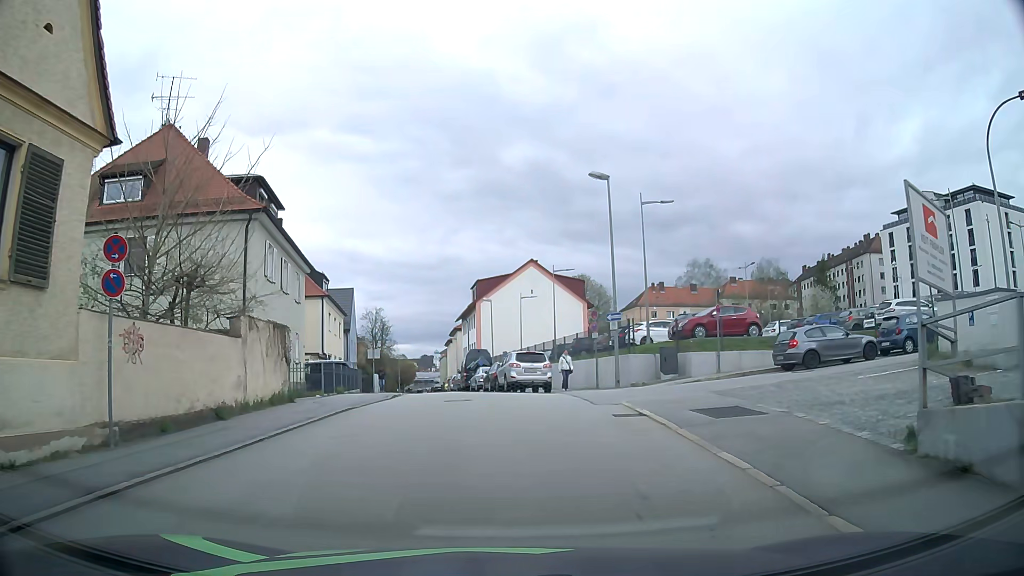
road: residential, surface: asphalt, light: Day
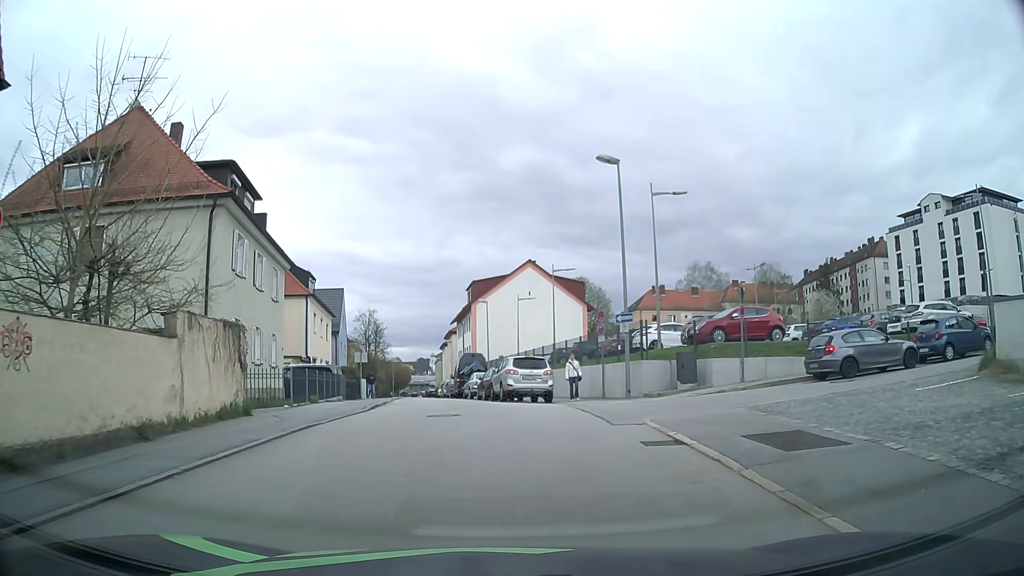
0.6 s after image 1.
(0.0, +2.9) m; -1°
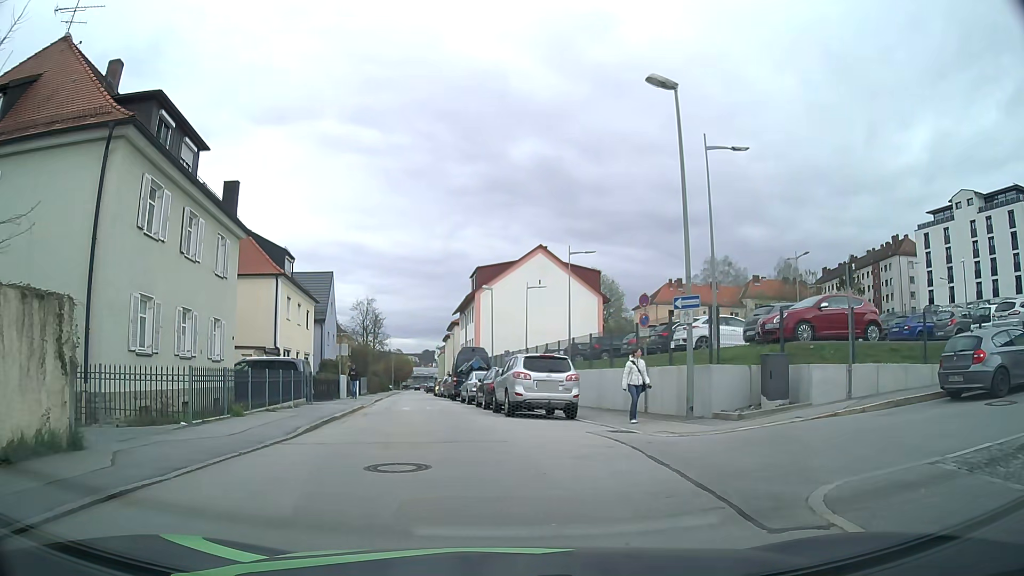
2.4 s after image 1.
(0.0, +6.7) m; +1°
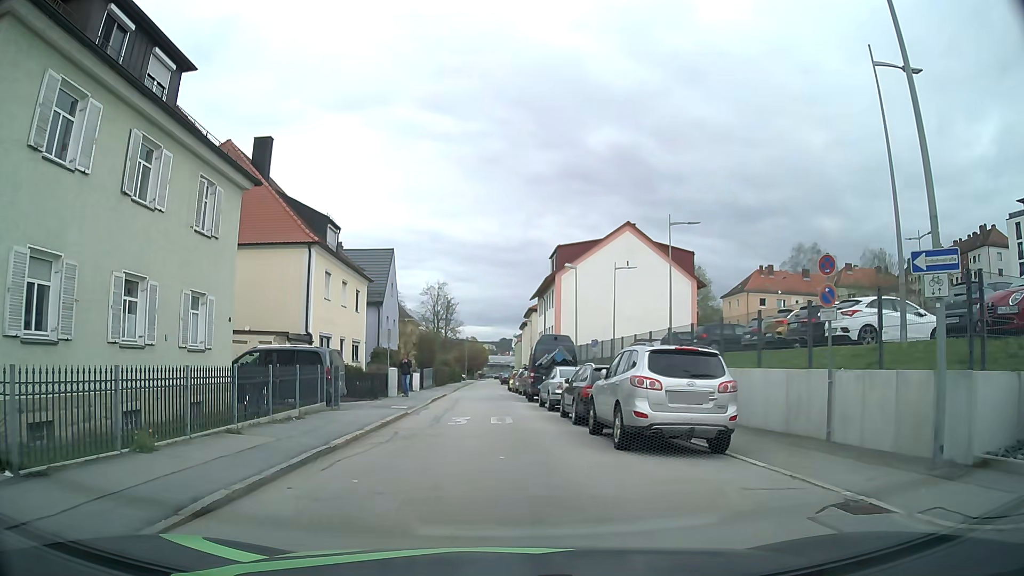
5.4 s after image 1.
(-0.4, +7.1) m; -8°
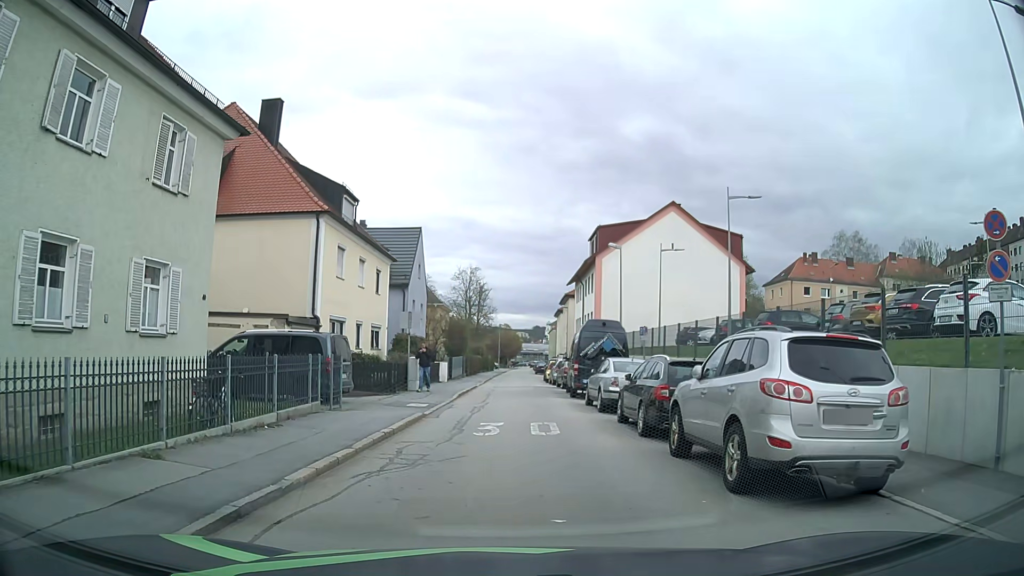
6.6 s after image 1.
(-0.1, +4.1) m; -2°
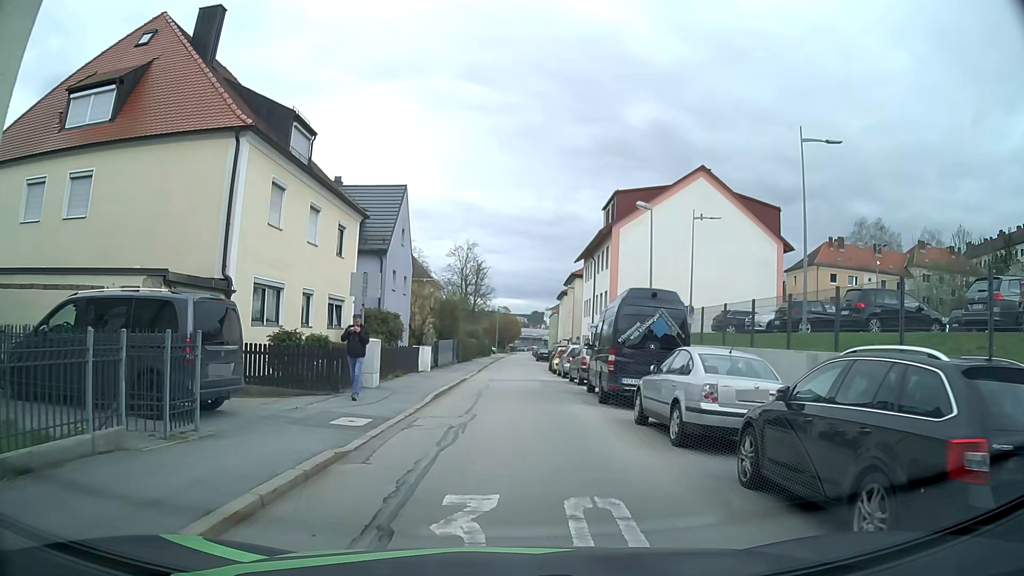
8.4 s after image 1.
(0.0, +8.2) m; +1°
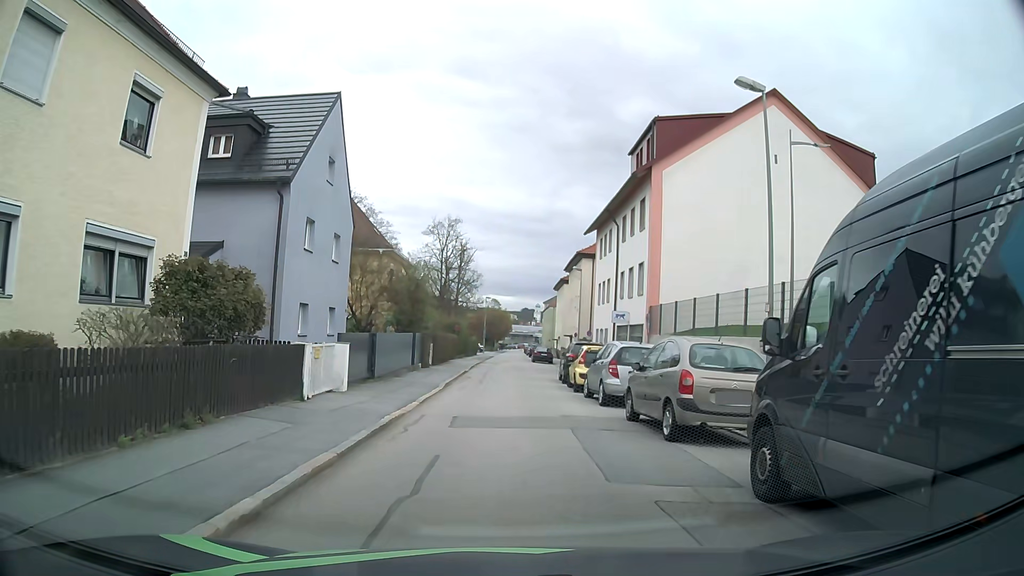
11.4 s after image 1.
(0.0, +15.3) m; +1°
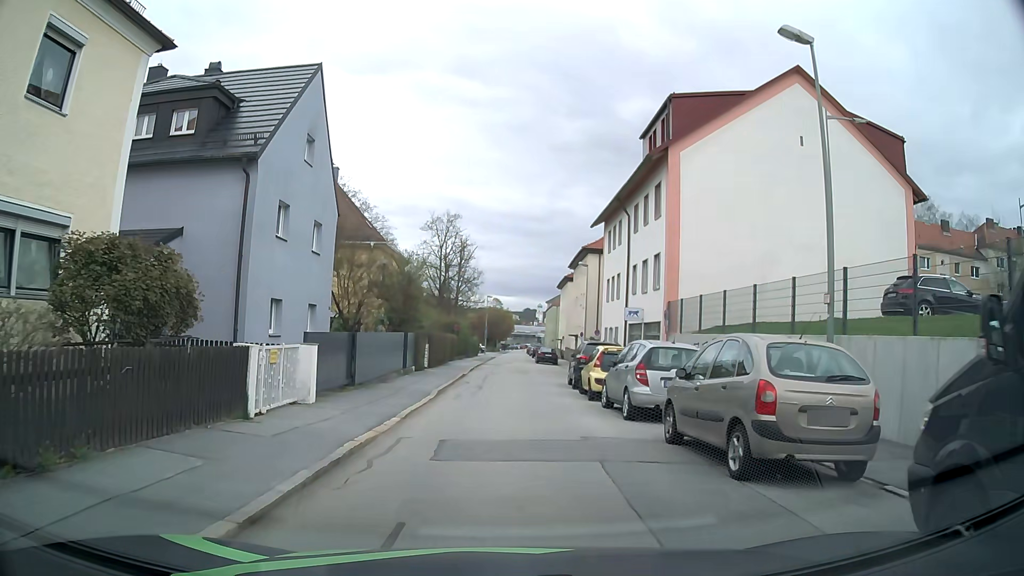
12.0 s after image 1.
(0.0, +3.1) m; 0°
(0, +10) (0, +20) (-1, +30) (-1, +40) (0, +50) (0, +60) (0, +70) (0, +80) (0, +90) (0, +100) m
